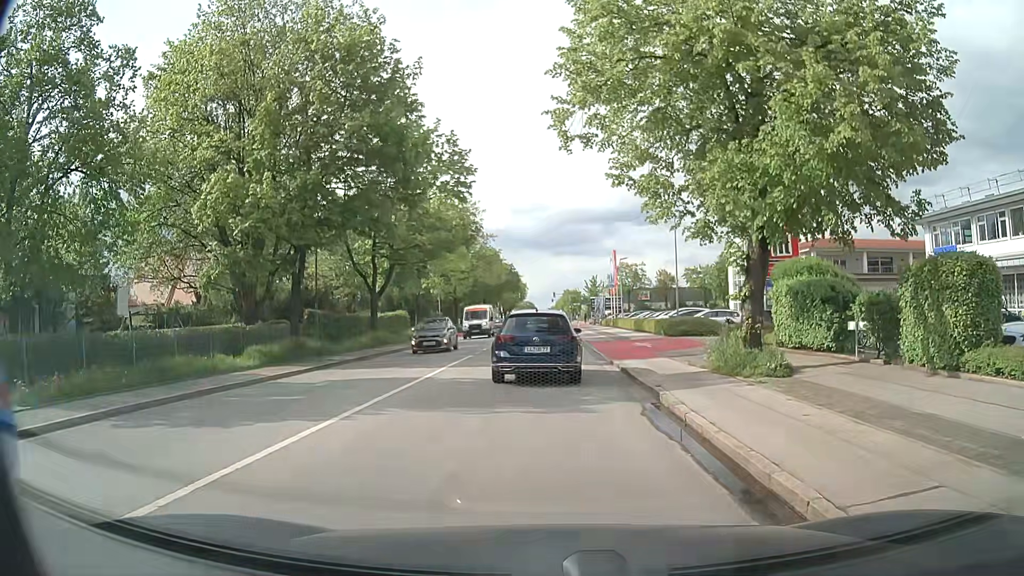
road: secondary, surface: asphalt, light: Day
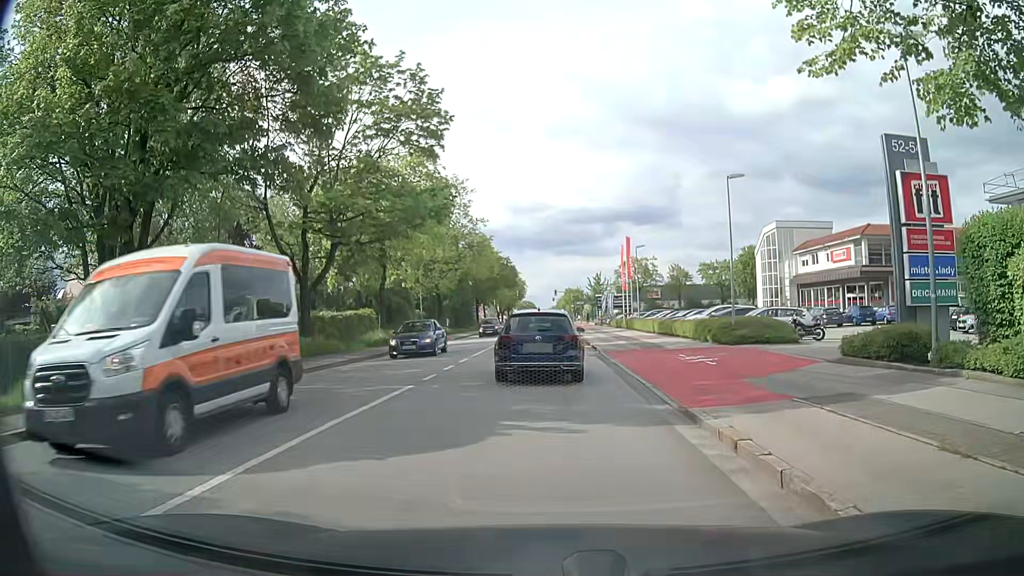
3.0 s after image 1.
(0.0, +10.7) m; -1°
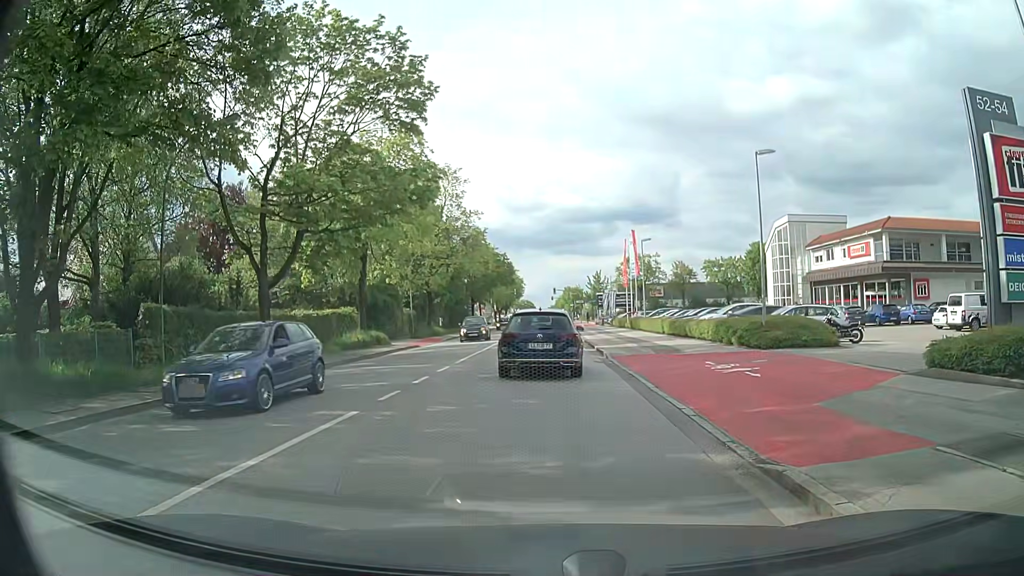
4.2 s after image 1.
(+0.1, +3.8) m; +1°
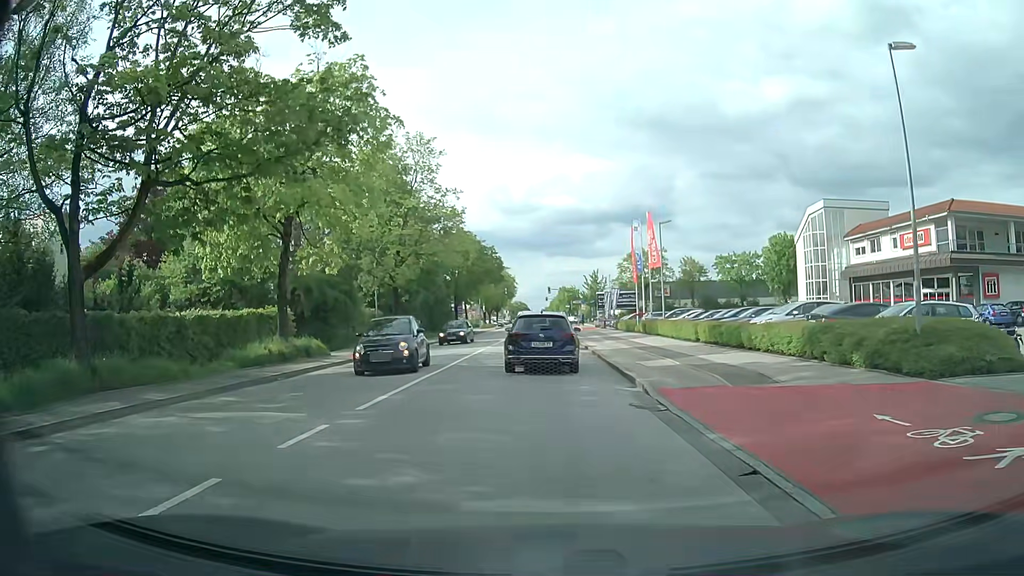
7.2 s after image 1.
(+0.1, +10.0) m; 0°
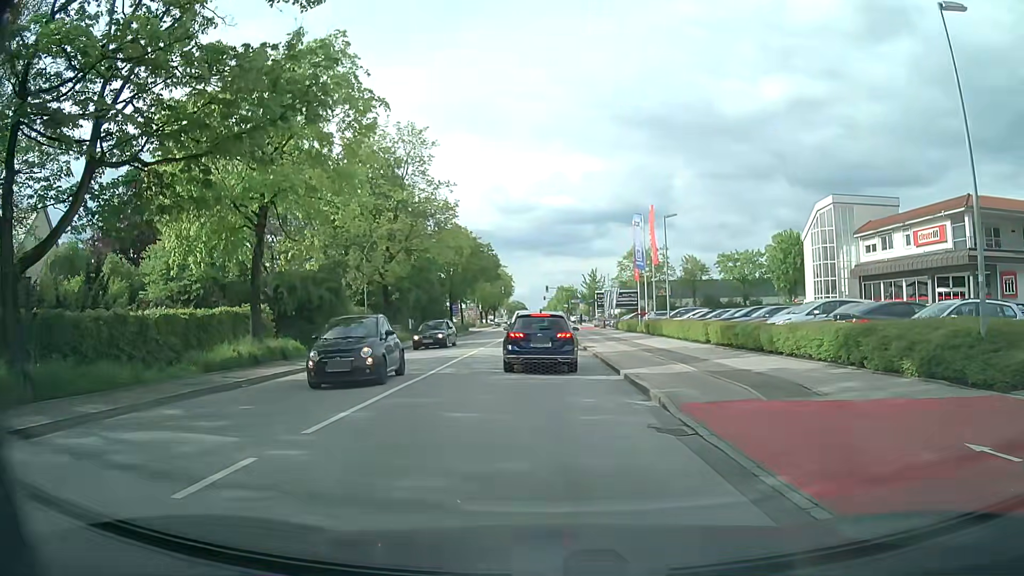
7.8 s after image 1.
(0.0, +2.2) m; +1°
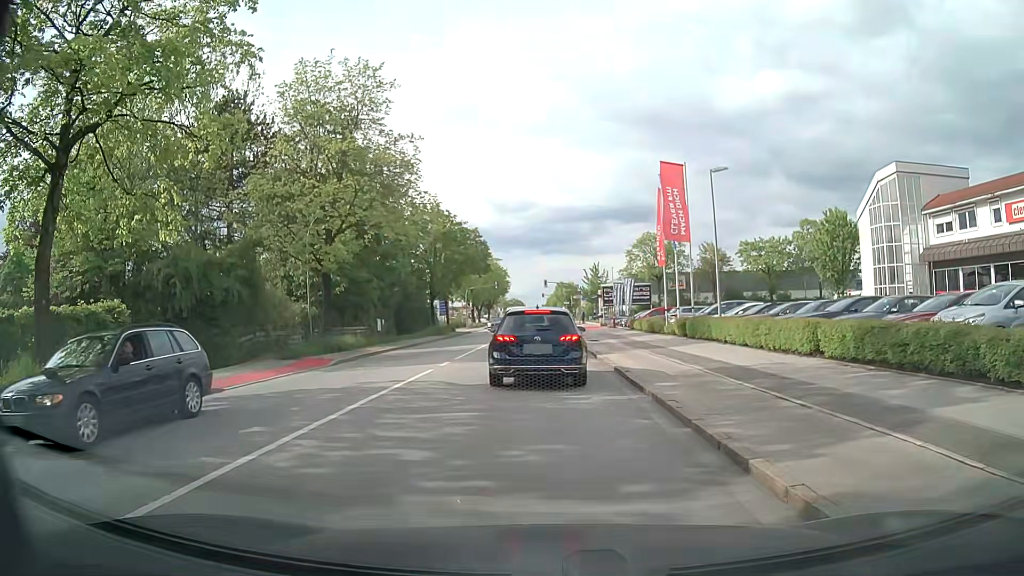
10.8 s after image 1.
(0.0, +10.8) m; 0°
